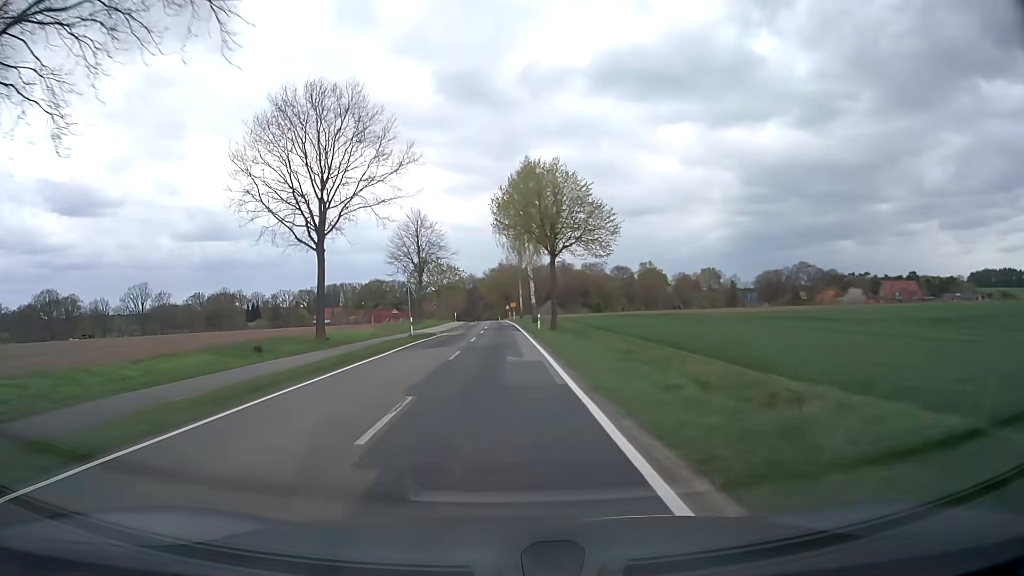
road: secondary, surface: asphalt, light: Day
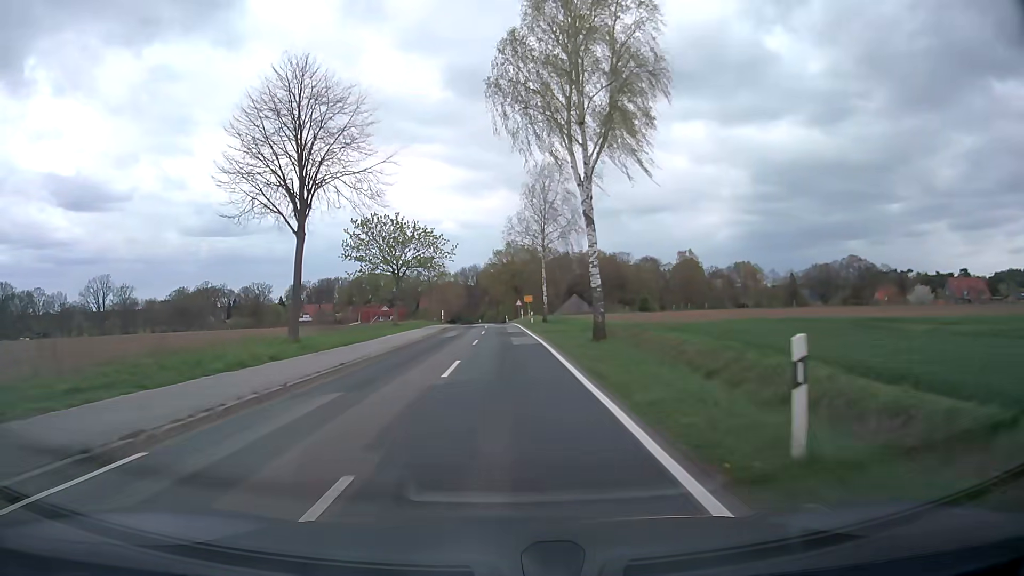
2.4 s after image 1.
(0.0, +41.0) m; -1°
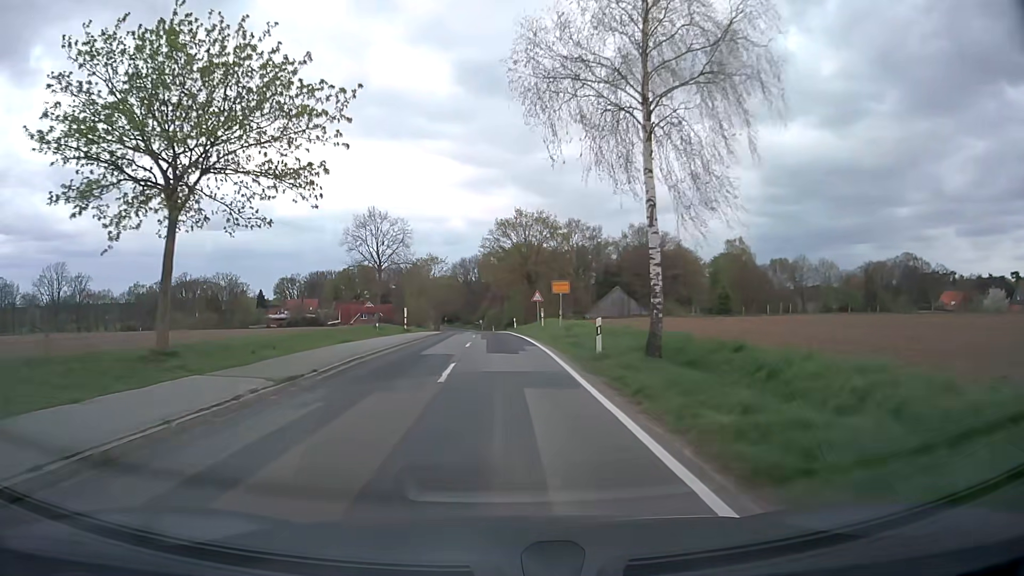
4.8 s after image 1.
(+0.1, +37.2) m; 0°
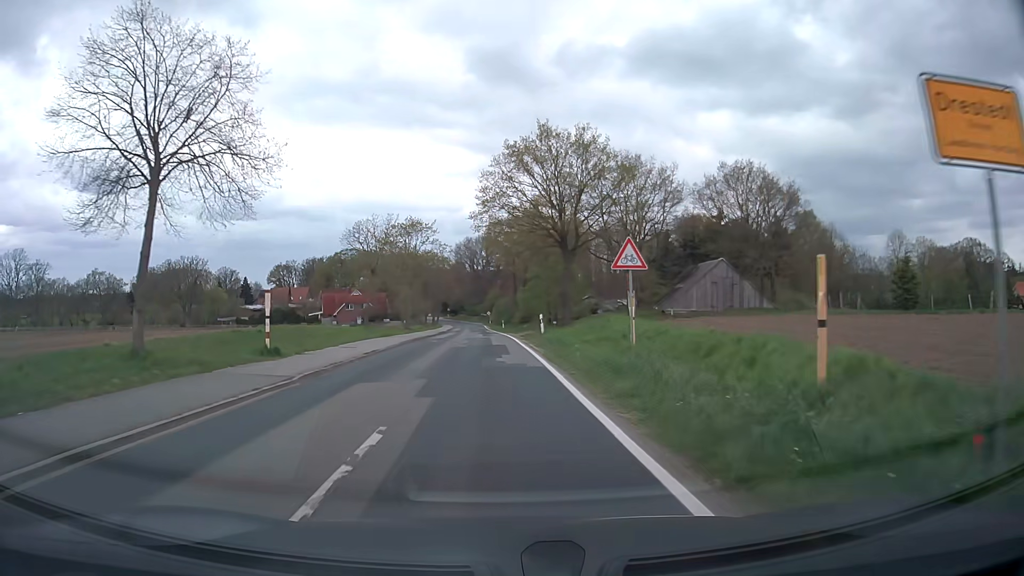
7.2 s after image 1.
(-0.3, +32.3) m; -1°
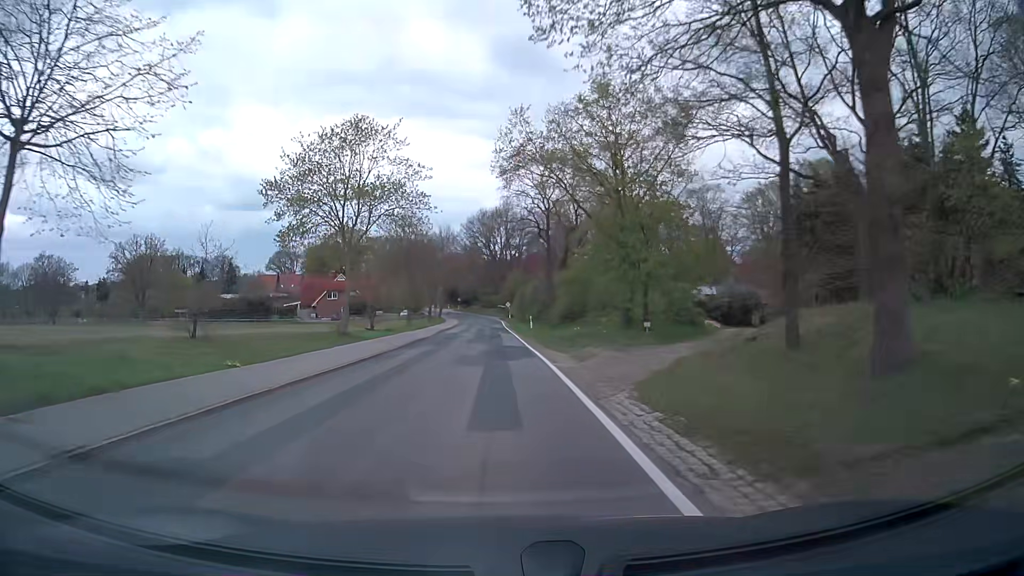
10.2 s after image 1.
(-0.7, +35.7) m; -2°
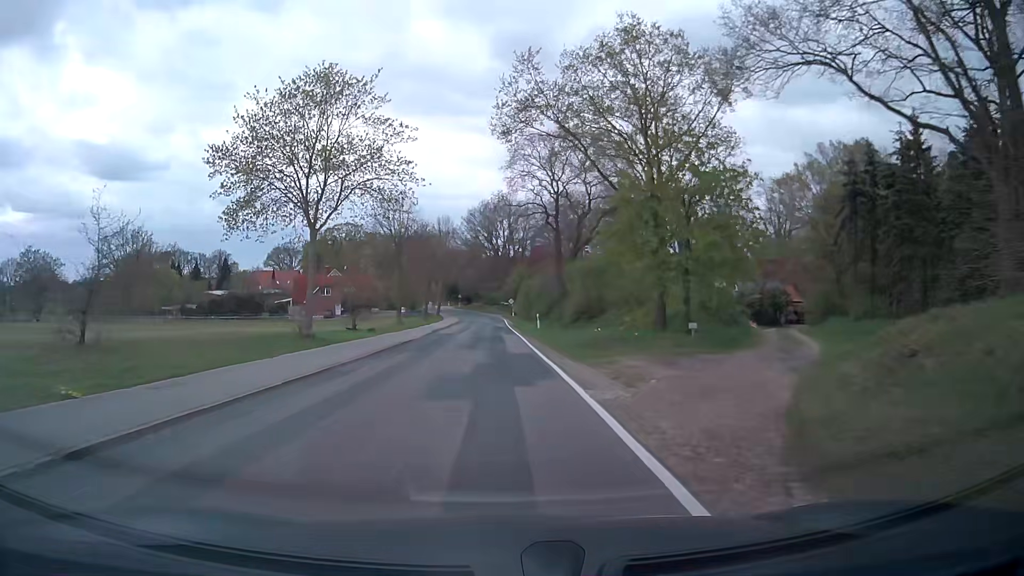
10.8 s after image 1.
(0.0, +7.3) m; 0°
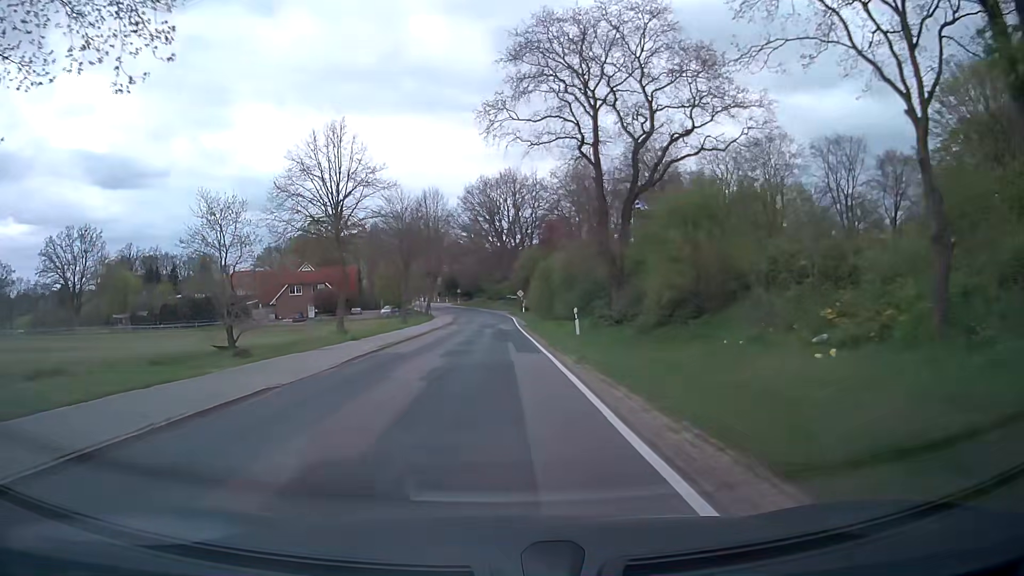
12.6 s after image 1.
(-0.1, +22.1) m; -1°
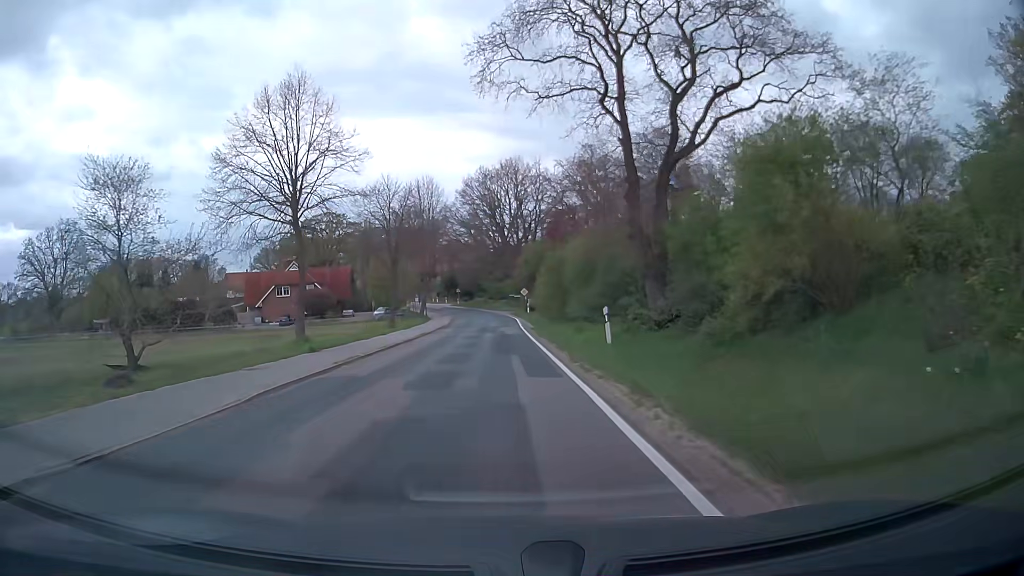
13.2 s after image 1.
(-0.1, +7.3) m; 0°
(0, +10) (0, +20) (-1, +30) (-1, +40) (-1, +50) (-1, +60) (-2, +70) (-3, +80) (-5, +90) (-7, +100) m
